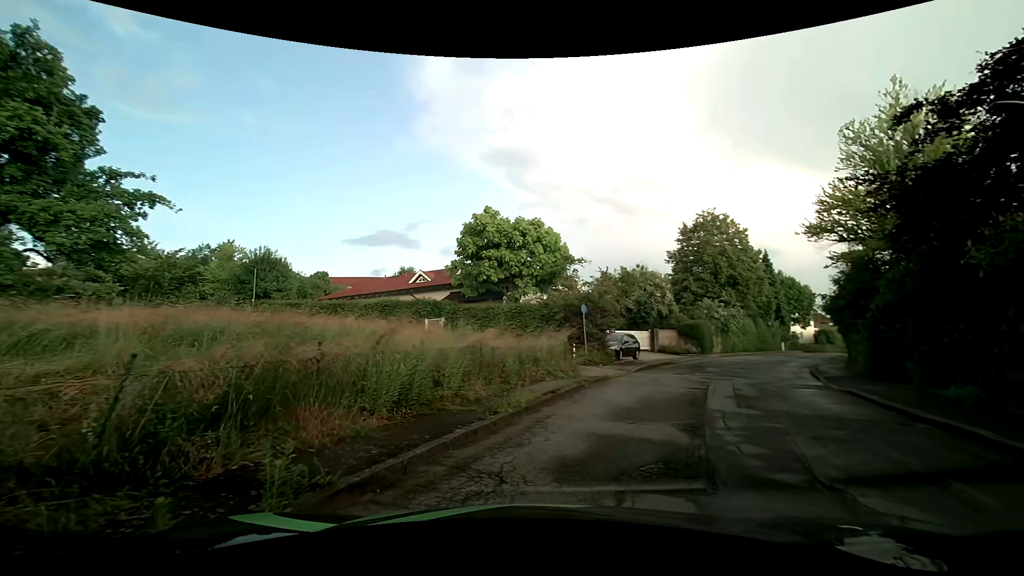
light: Day
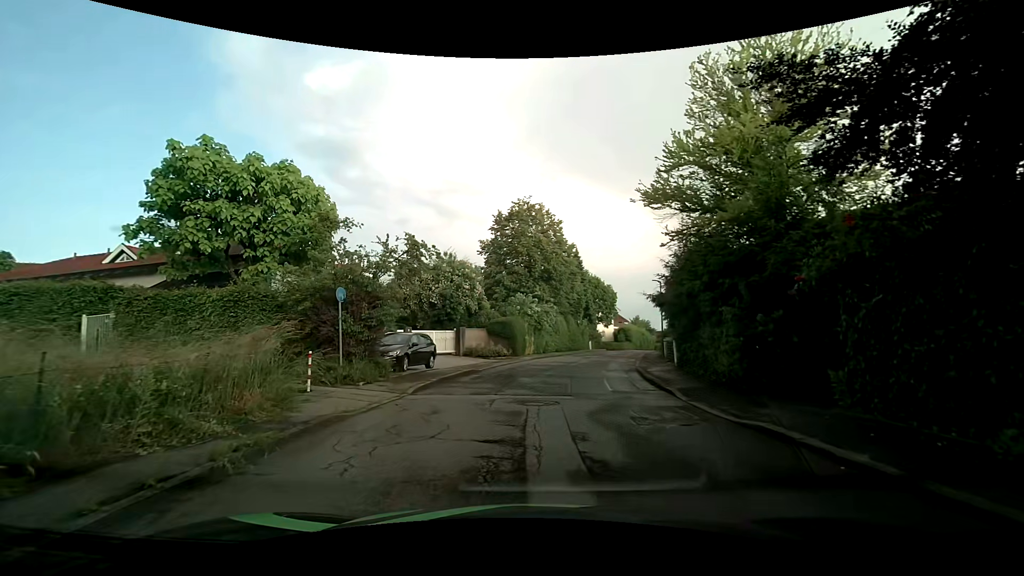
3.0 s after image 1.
(+2.0, +8.1) m; +21°
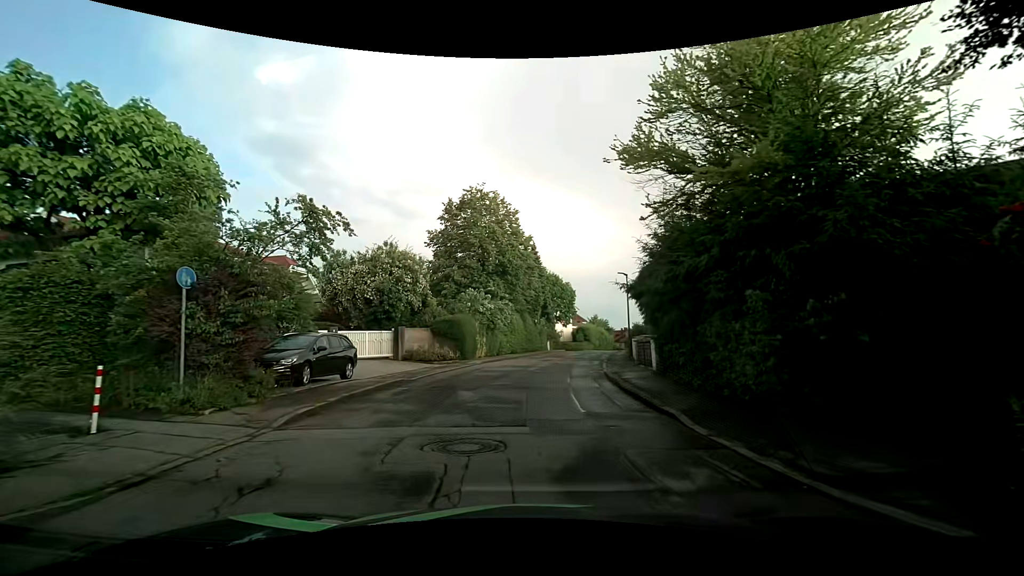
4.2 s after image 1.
(+0.2, +4.3) m; +5°
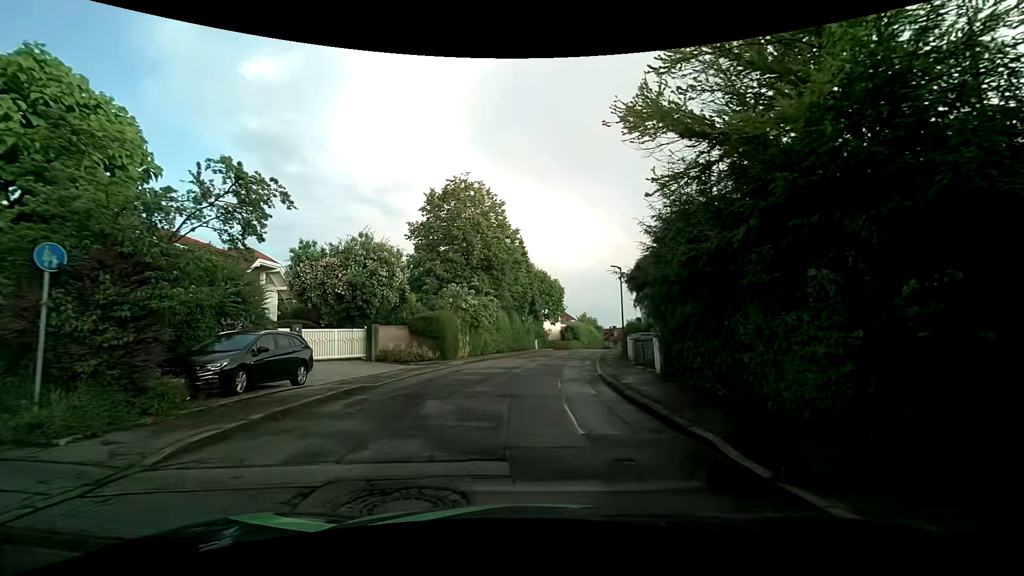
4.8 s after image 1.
(0.0, +2.4) m; +2°
(0, +10) (0, +20) (+1, +30) (+3, +40) (+5, +50) (+8, +59) (+11, +69) (+14, +78) (+17, +88) (+19, +98) m
